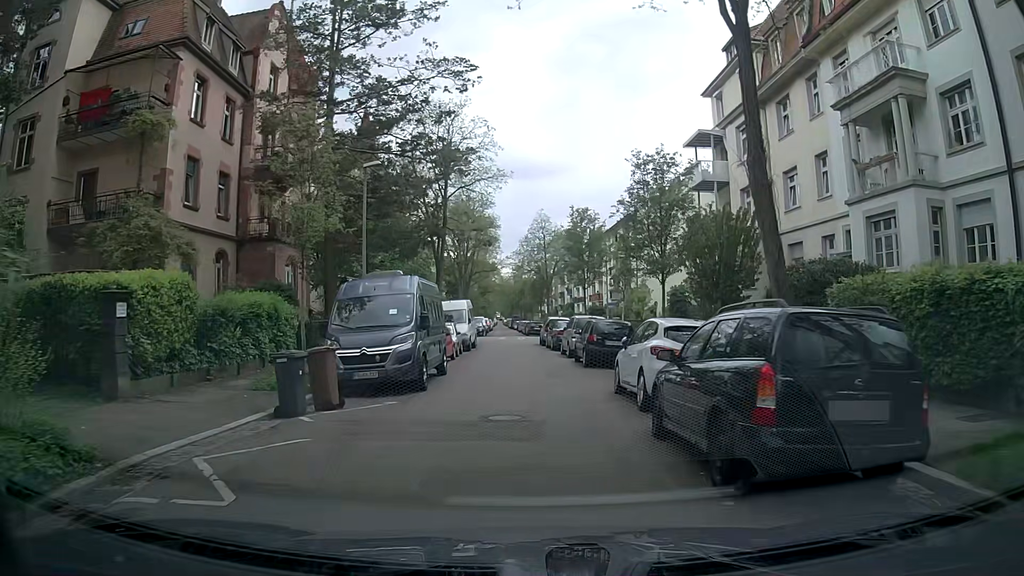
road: residential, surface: asphalt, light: Day
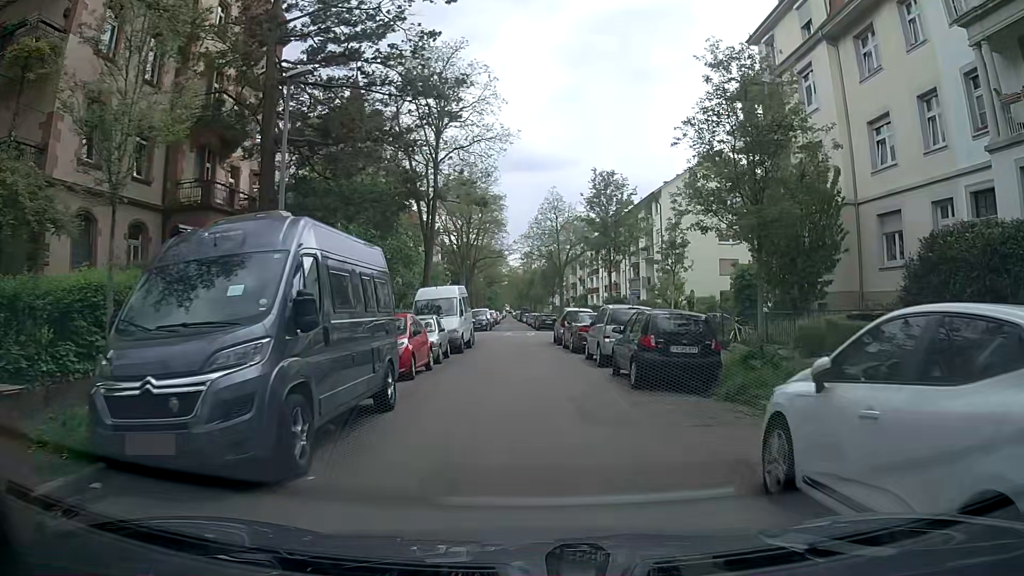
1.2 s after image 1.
(0.0, +8.1) m; 0°
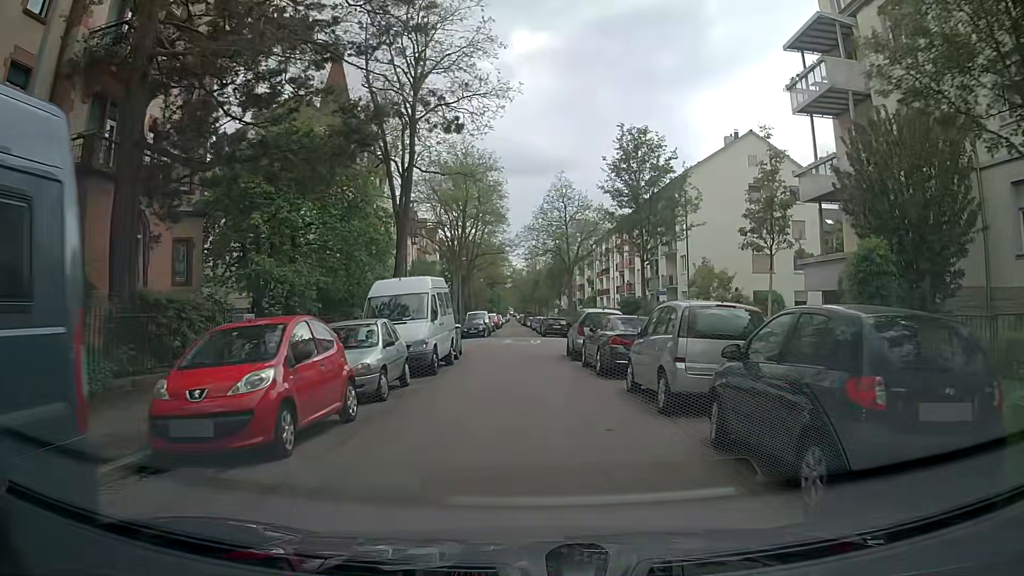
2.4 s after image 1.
(+0.1, +7.9) m; 0°
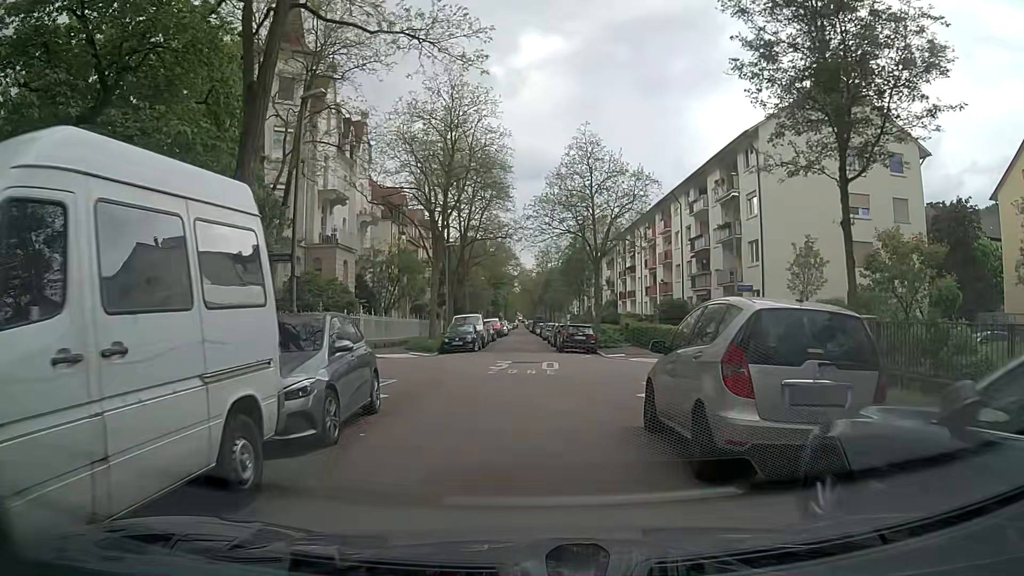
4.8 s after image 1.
(0.0, +14.7) m; -2°
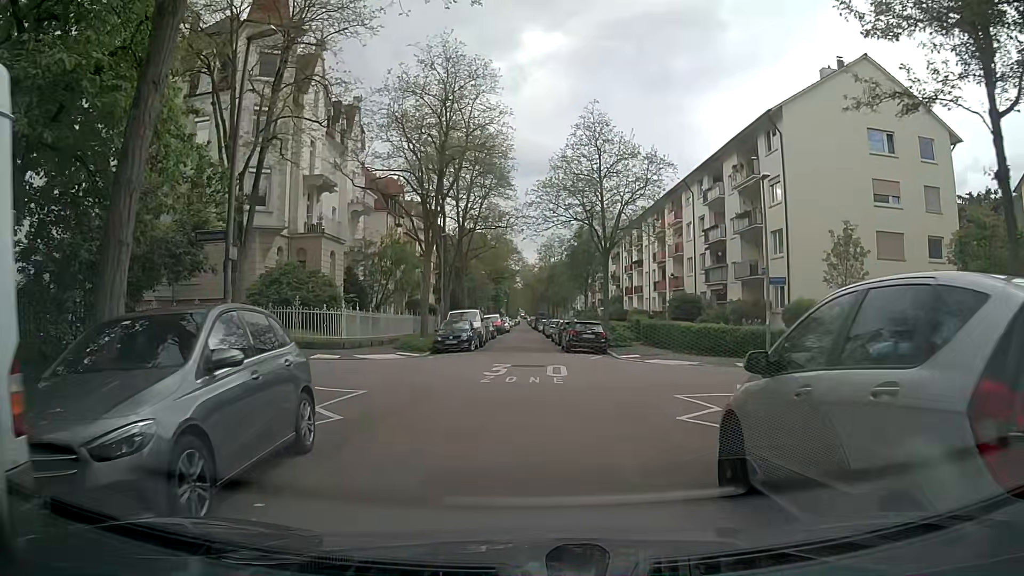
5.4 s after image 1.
(+0.1, +3.3) m; +1°
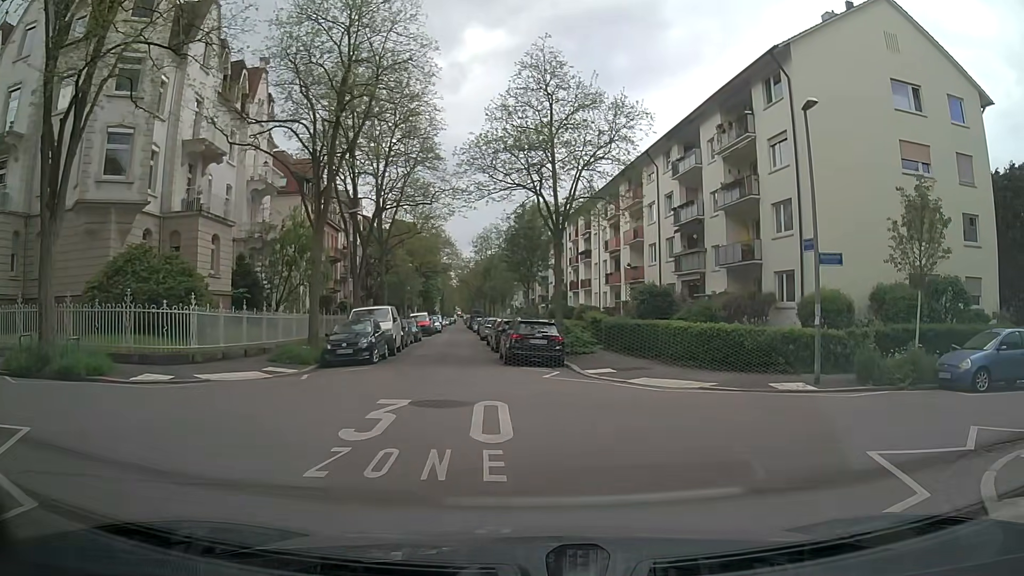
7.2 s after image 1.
(+0.3, +8.2) m; +6°
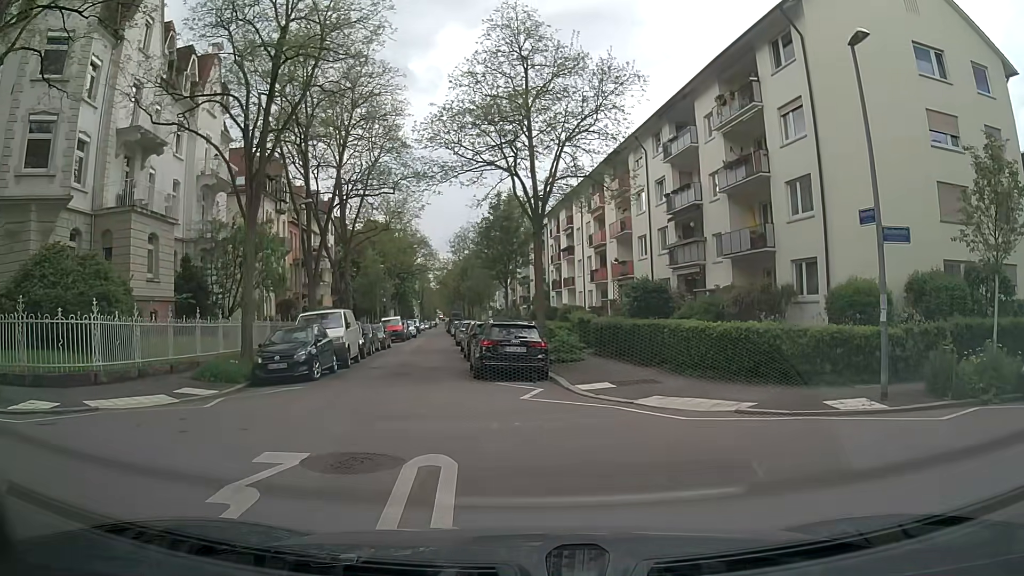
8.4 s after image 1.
(+0.1, +3.9) m; +2°
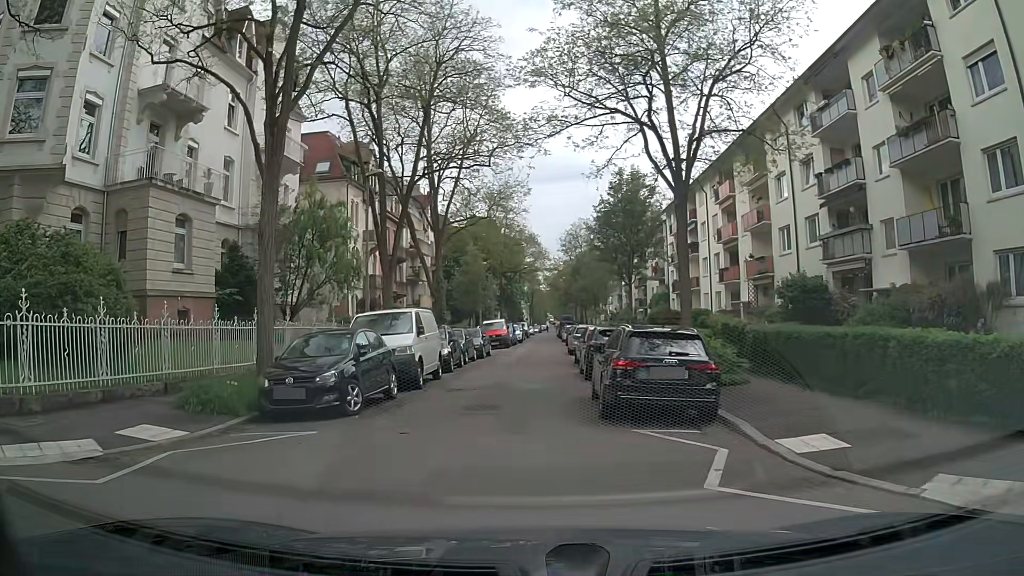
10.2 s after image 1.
(-0.6, +6.3) m; -9°
